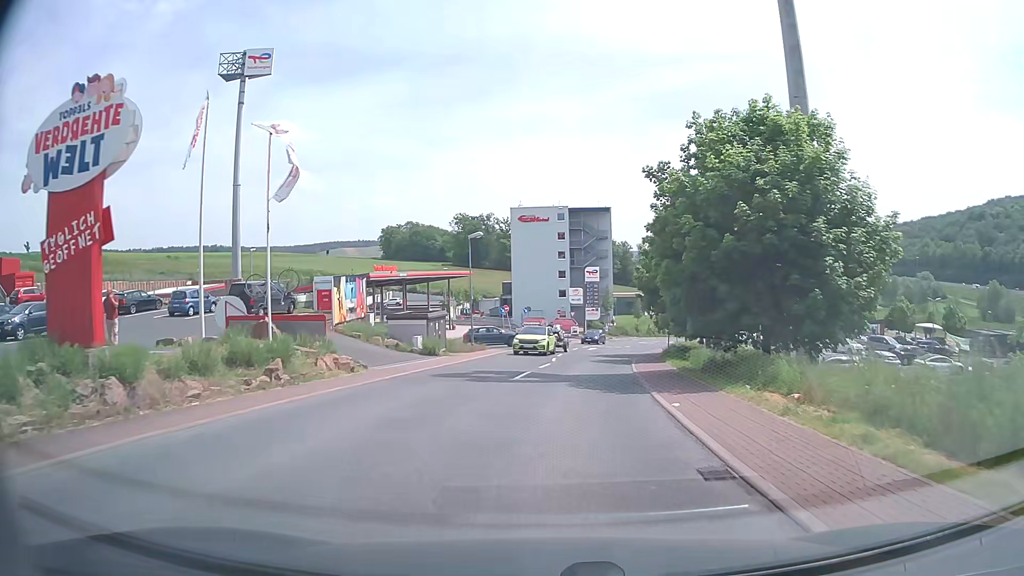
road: unclassified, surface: asphalt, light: Day
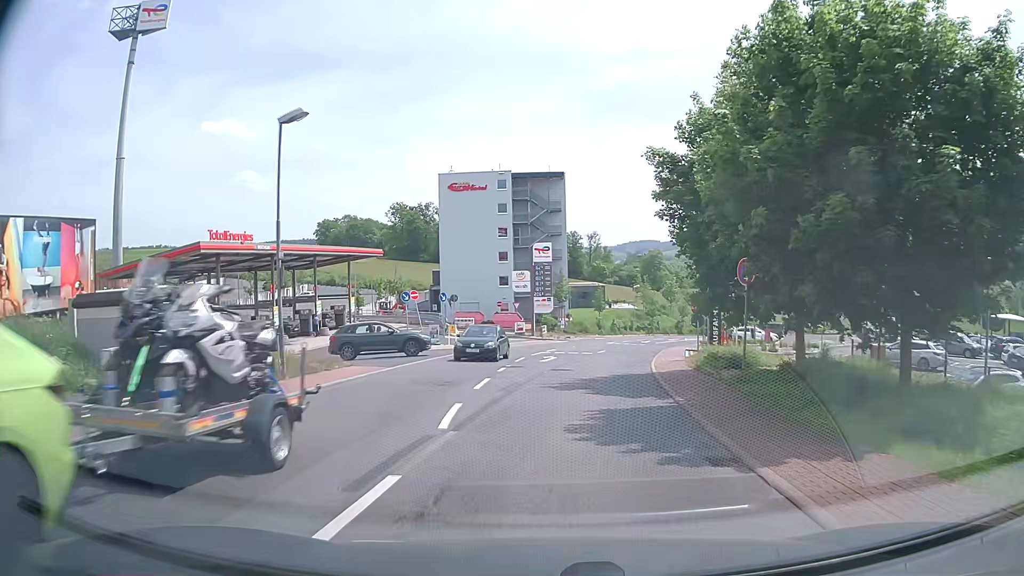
(+1.0, +21.4) m; +5°
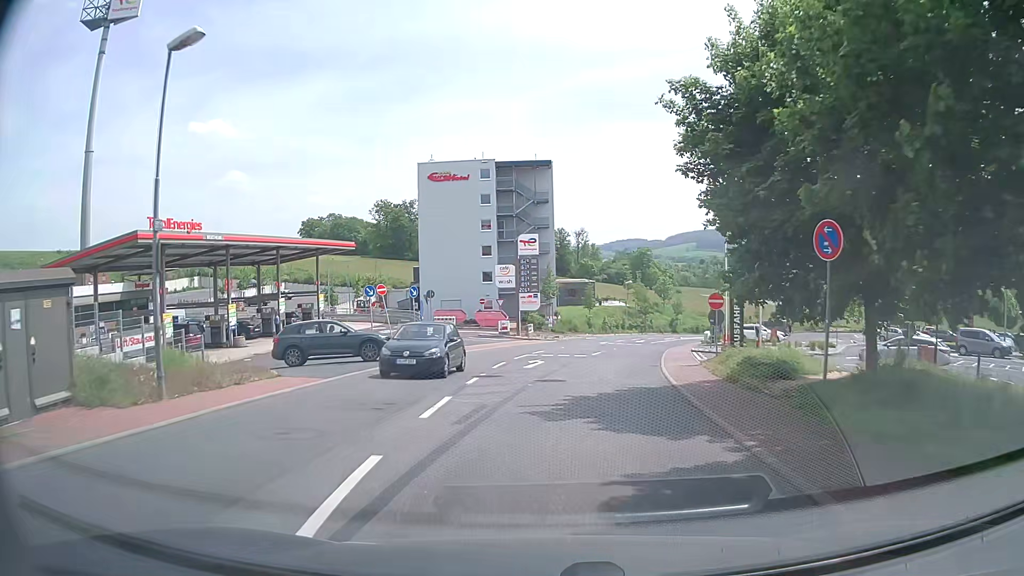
(0.0, +5.2) m; +1°
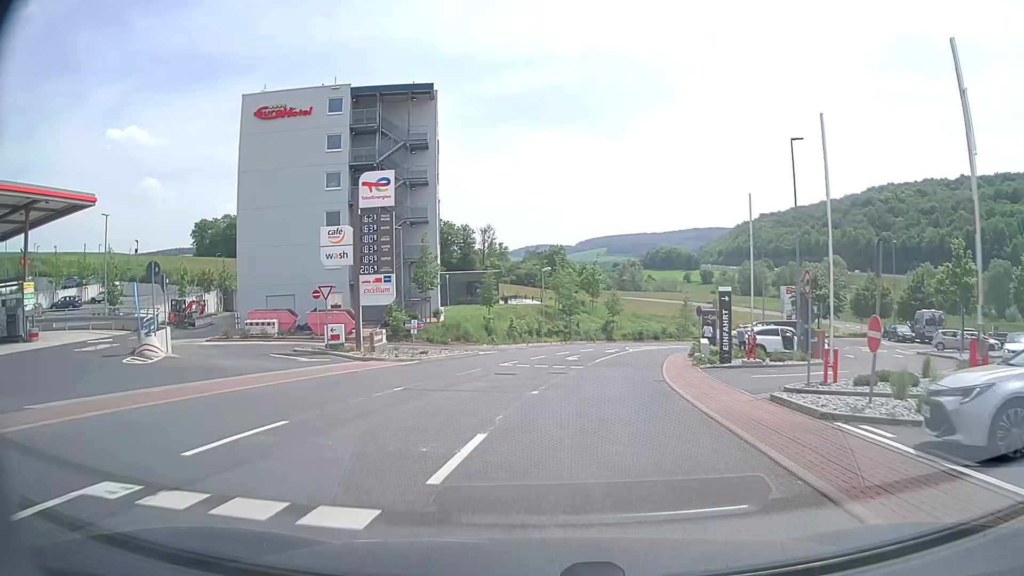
(+2.4, +26.1) m; +8°
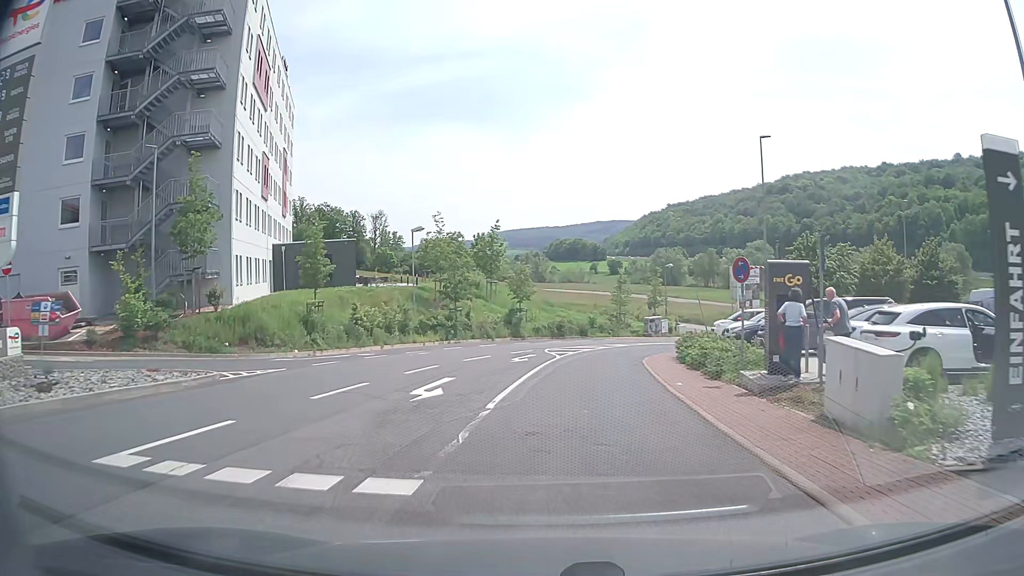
(+1.4, +21.6) m; +8°
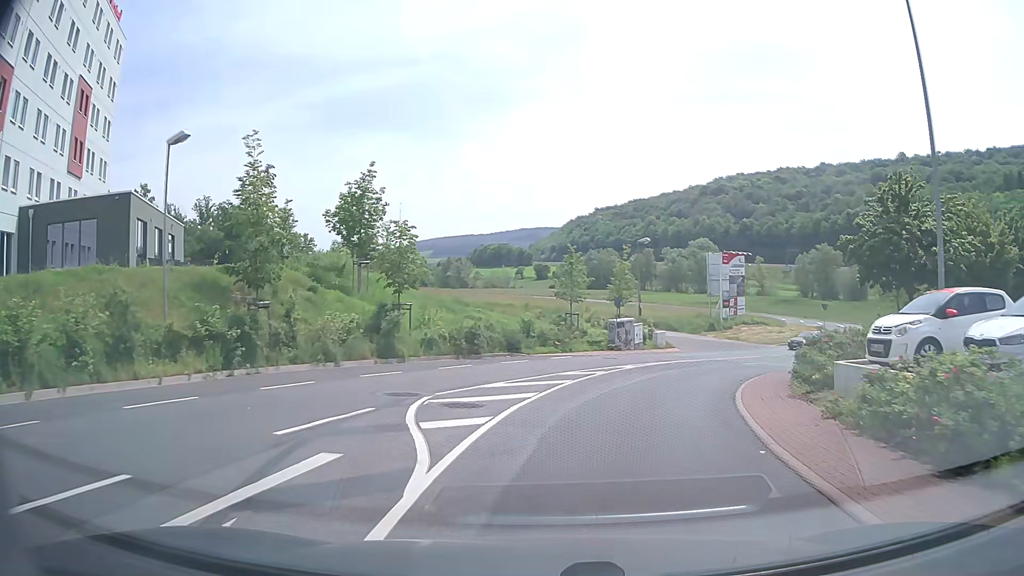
(+0.9, +21.3) m; +6°
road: service
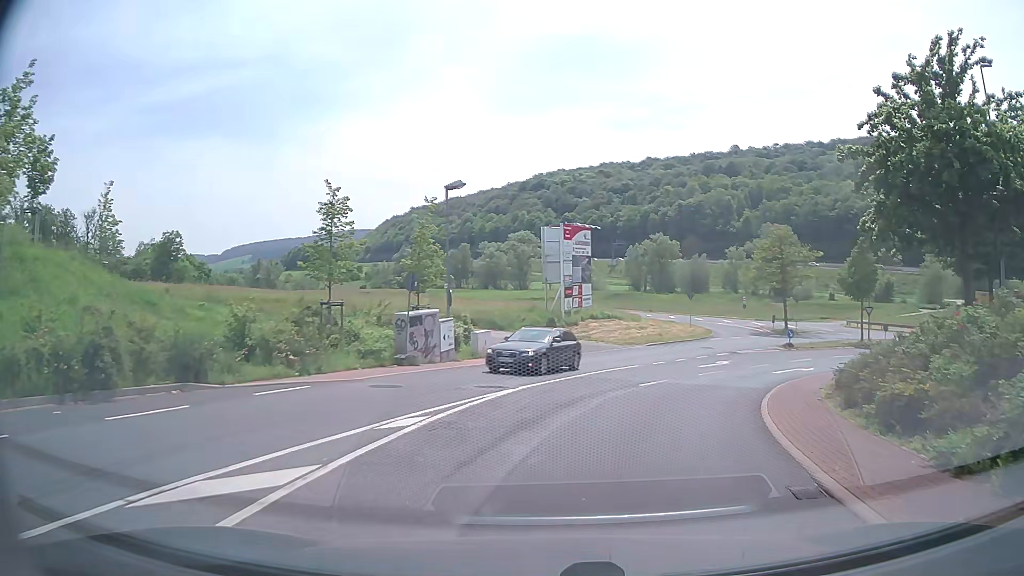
(+1.8, +15.0) m; +15°
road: unclassified
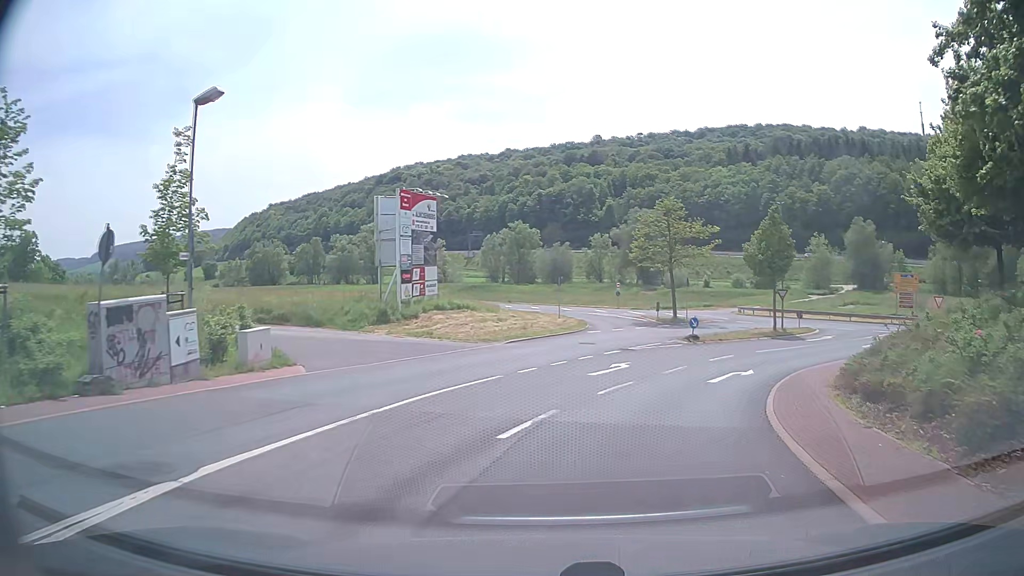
(+1.1, +9.7) m; +12°
(+1, +10) (+4, +19) (+9, +28) (+16, +35) (+25, +40) (+34, +38) (+43, +32) (+51, +26) (+59, +20) (+67, +14) m
